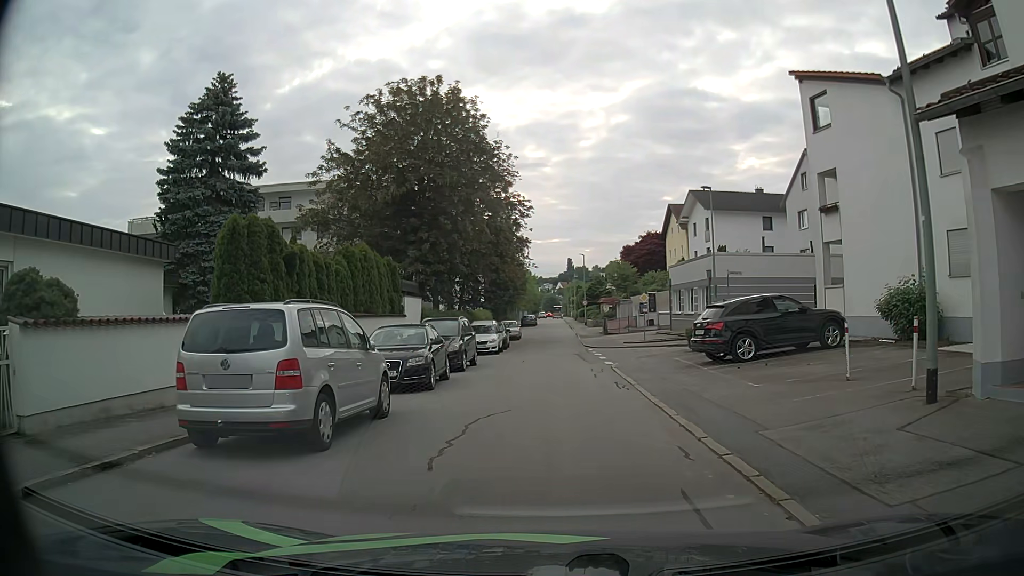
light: Day
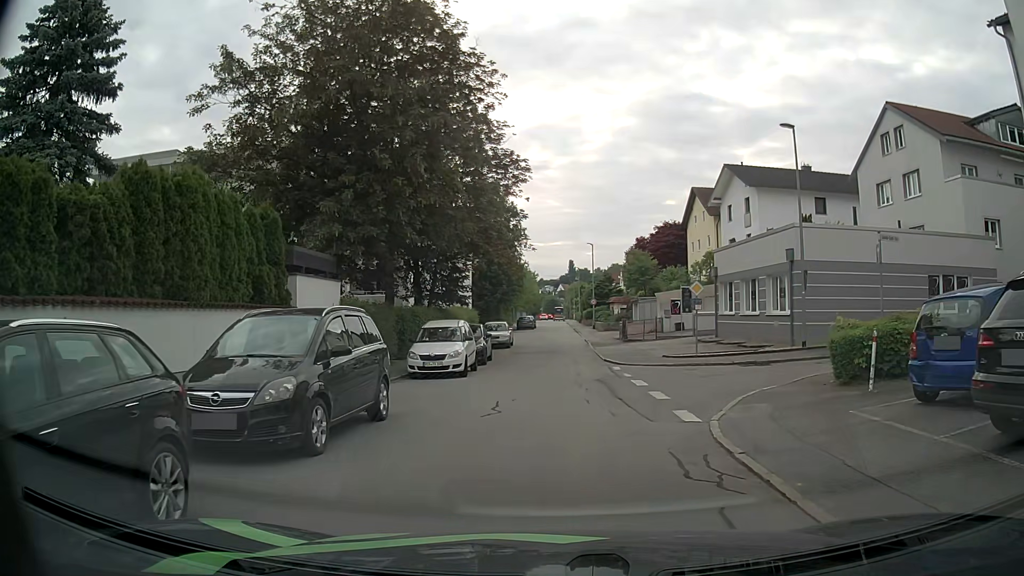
(+0.1, +12.9) m; 0°
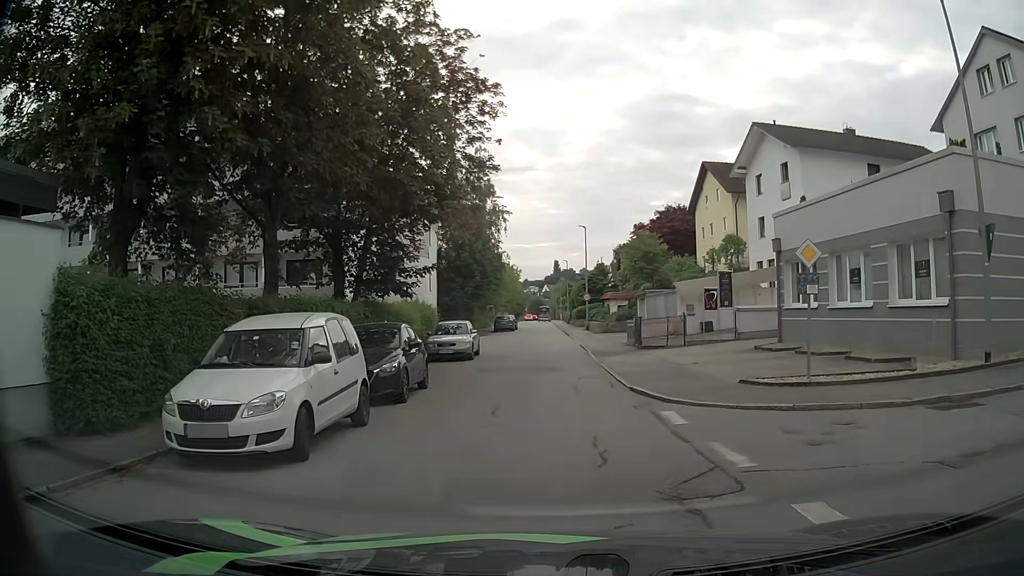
(+0.1, +11.9) m; +3°
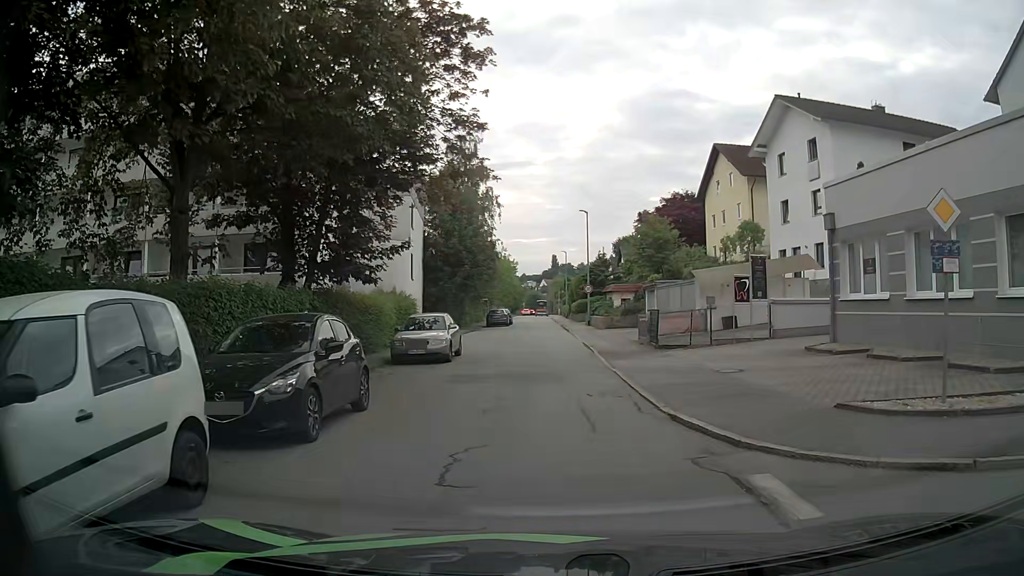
(-0.1, +4.9) m; +1°
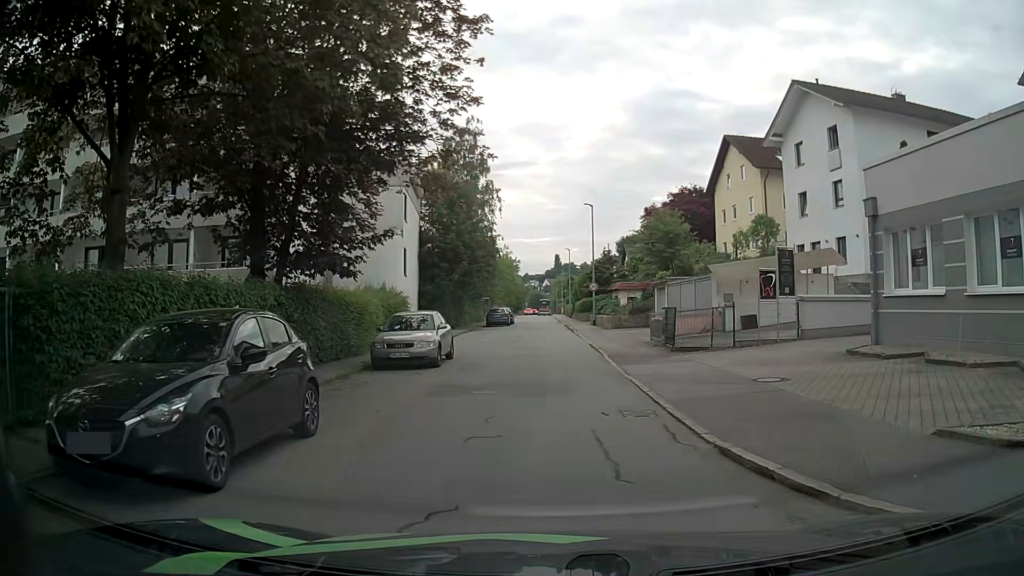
(-0.1, +2.5) m; -2°
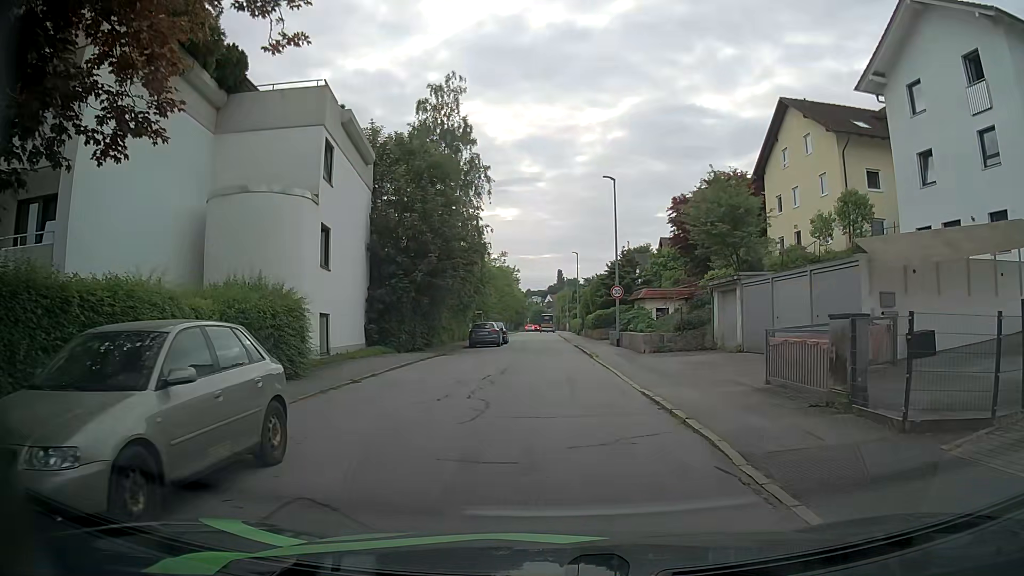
(-0.1, +13.4) m; -1°
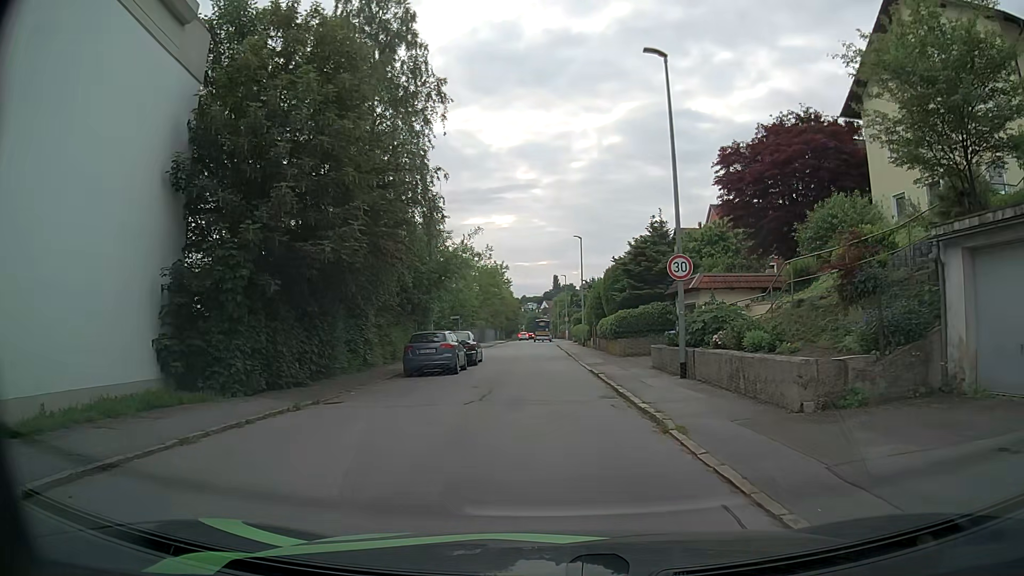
(+0.3, +16.5) m; +1°
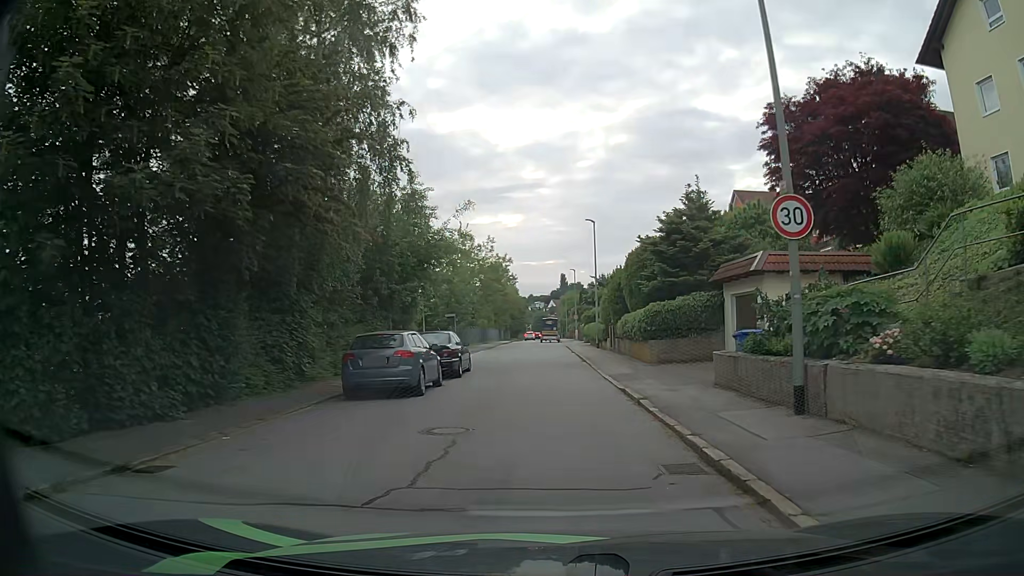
(0.0, +7.2) m; 0°
